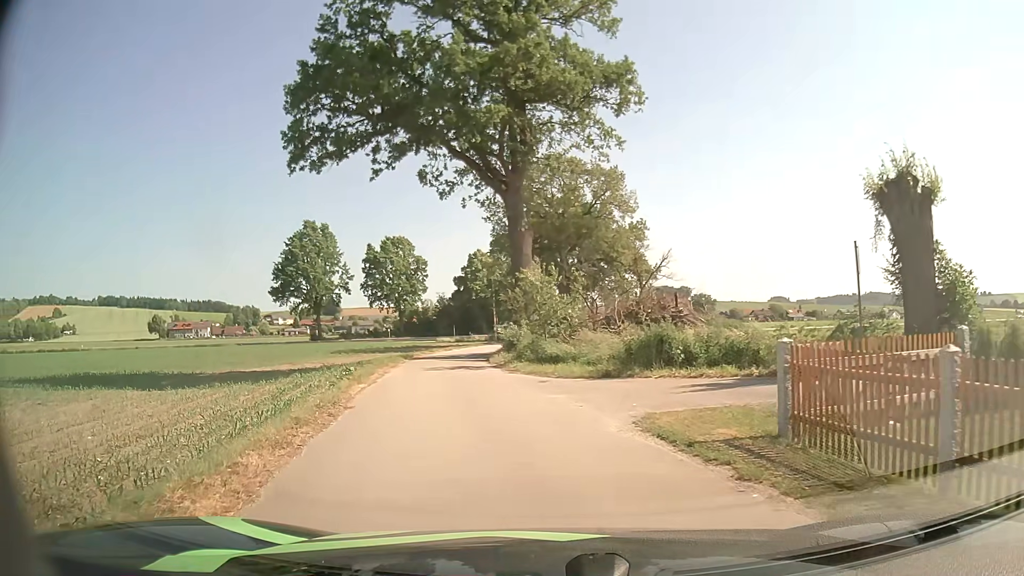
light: Day
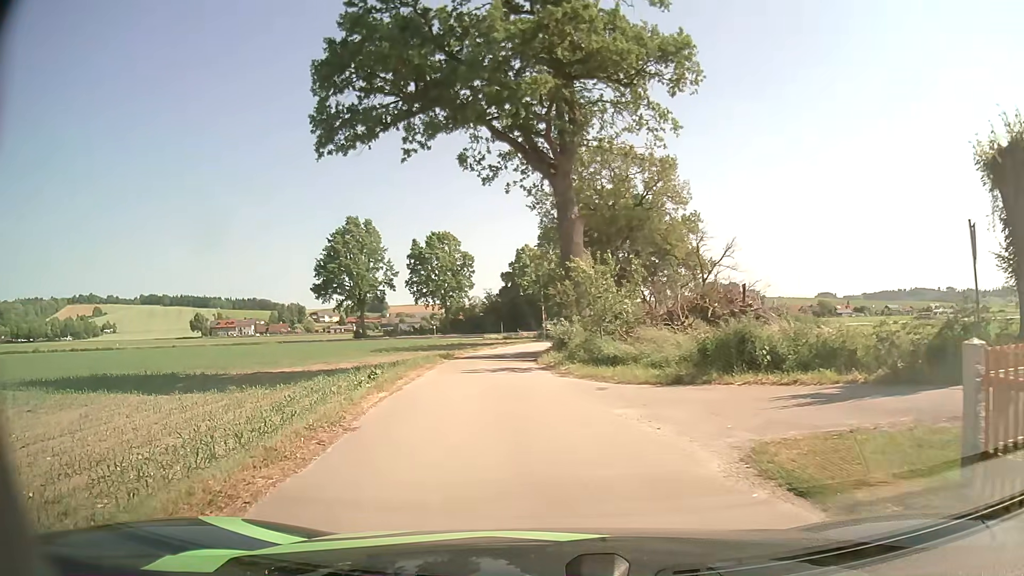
(-0.1, +2.9) m; -3°
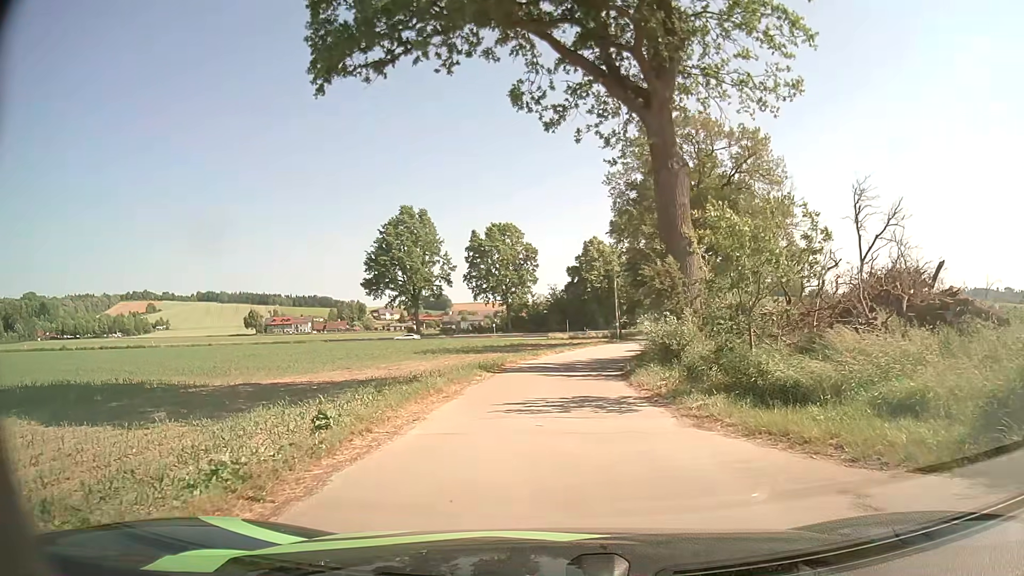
(-0.8, +9.5) m; -6°
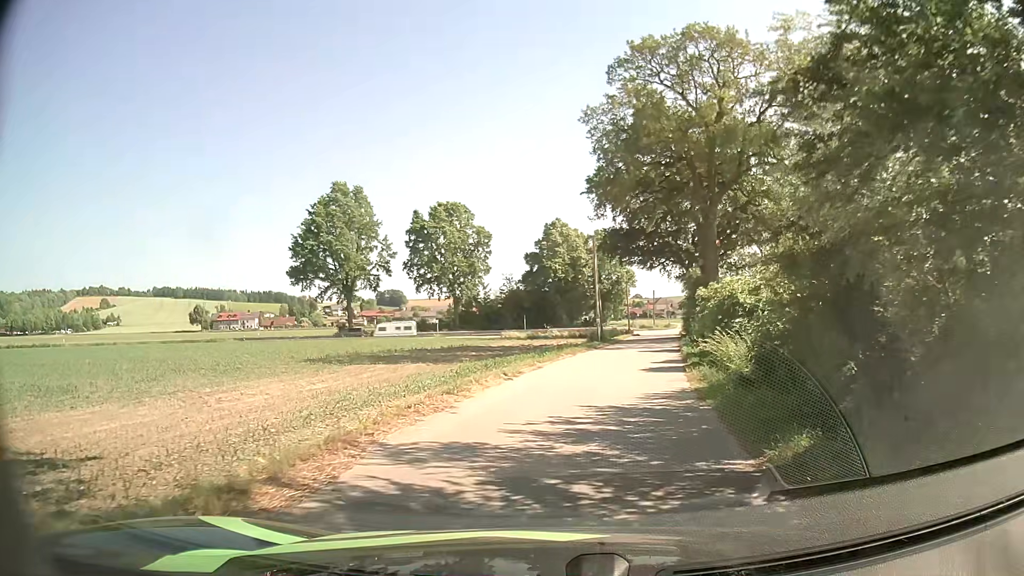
(+0.1, +18.2) m; +3°
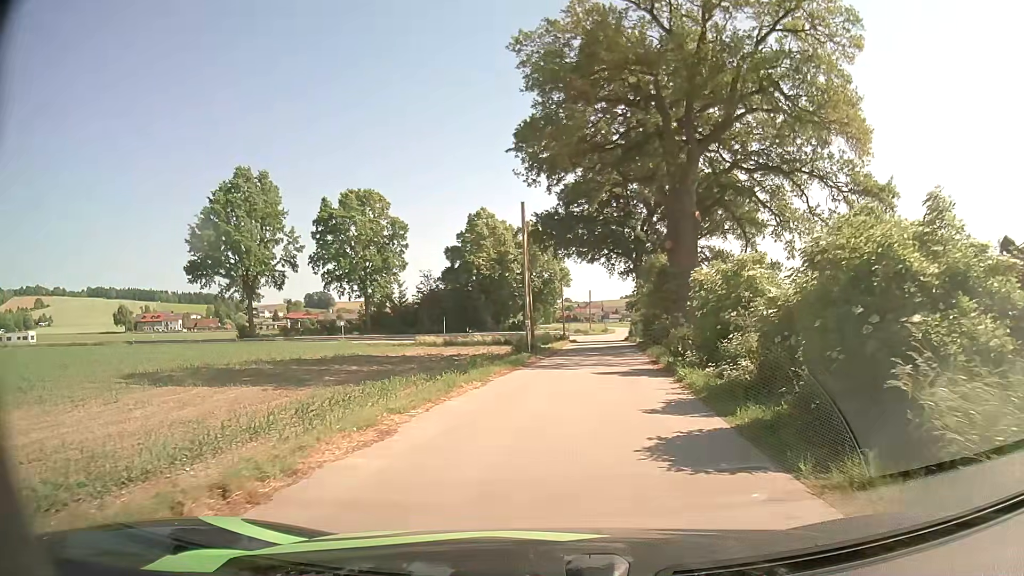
(+0.8, +12.4) m; +6°
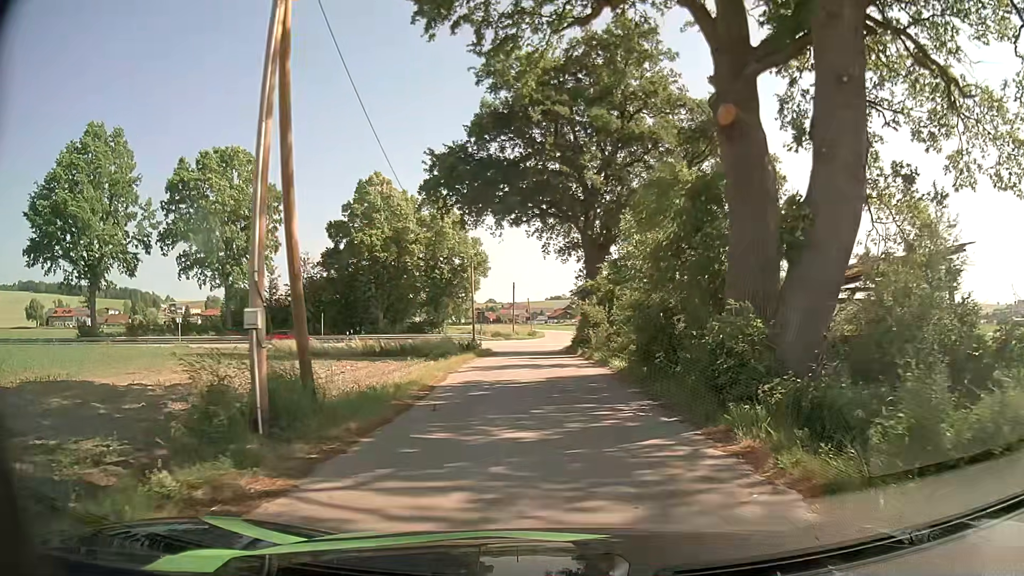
(+1.3, +22.1) m; +6°
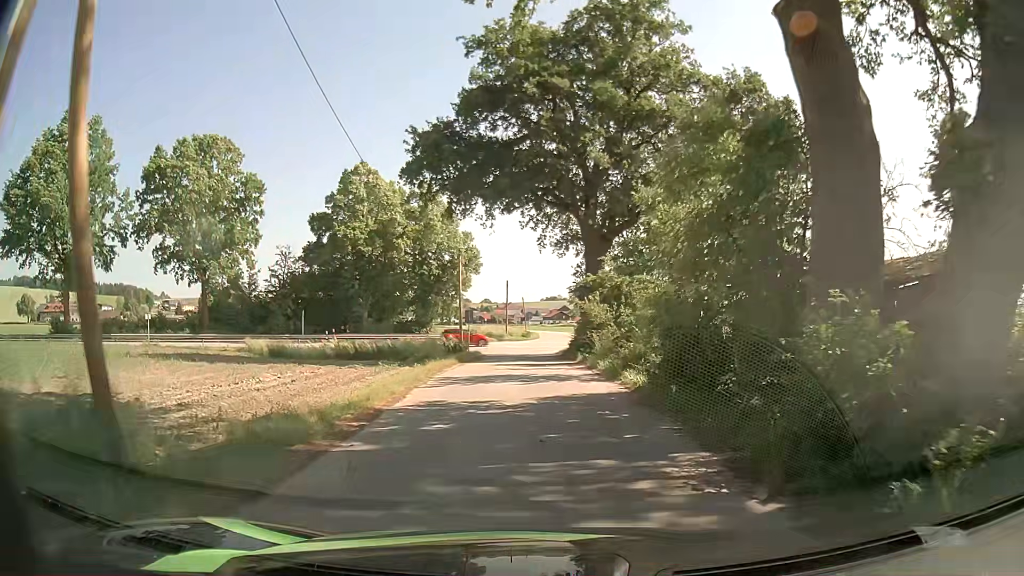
(0.0, +4.4) m; 0°
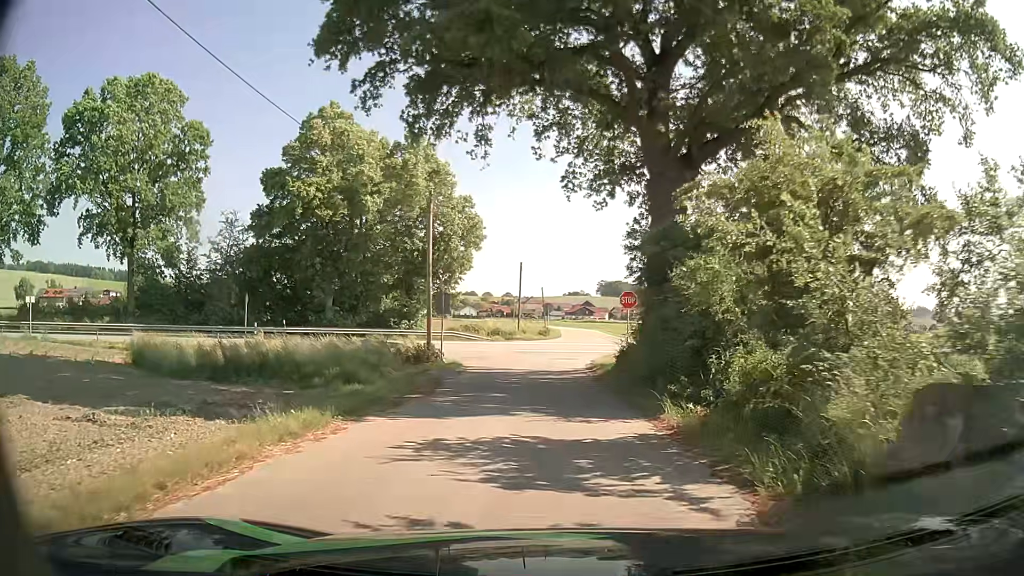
(-0.1, +16.9) m; -2°
(0, +10) (0, +20) (0, +30) (0, +40) (-9, +43) (-19, +42) (-29, +40) (-38, +37) (-48, +34) (-57, +31) m
